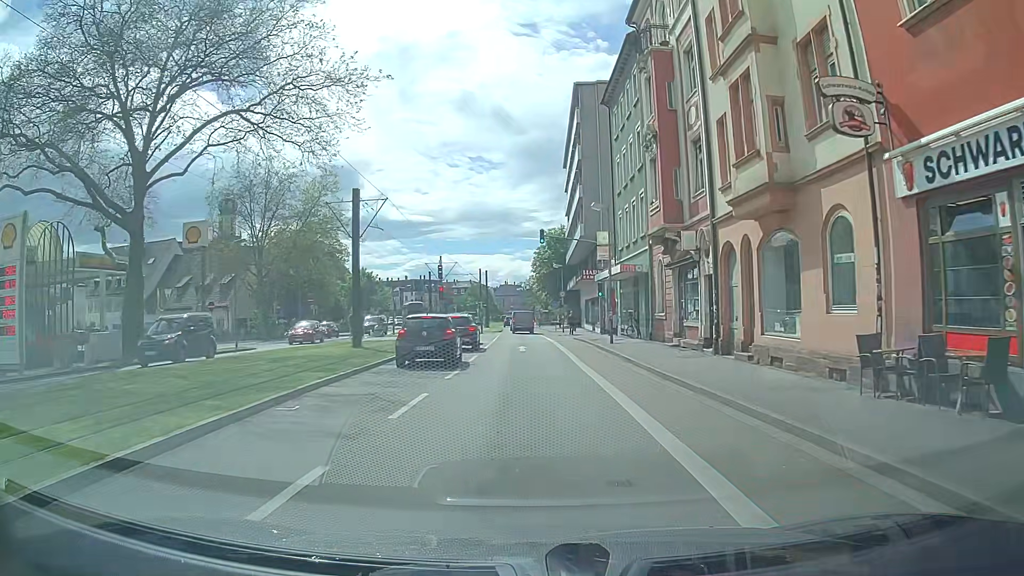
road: secondary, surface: asphalt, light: Day
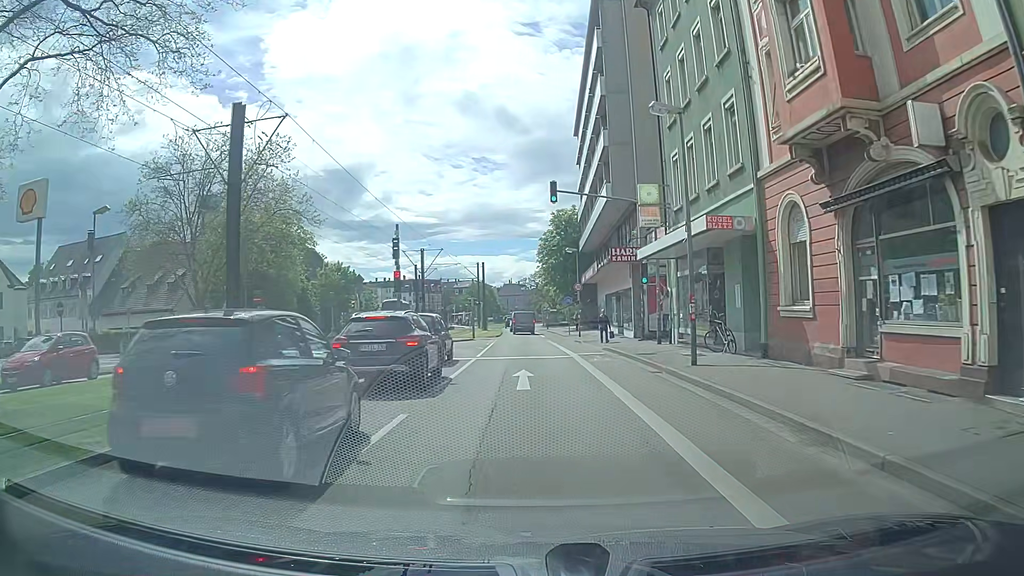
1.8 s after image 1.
(-0.2, +14.4) m; -1°
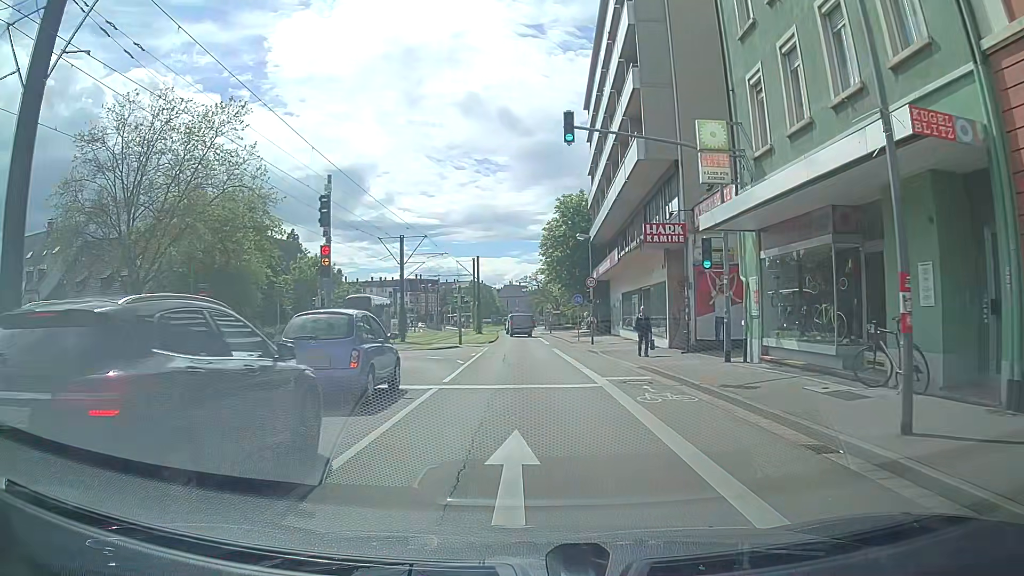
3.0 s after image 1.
(0.0, +9.3) m; +1°
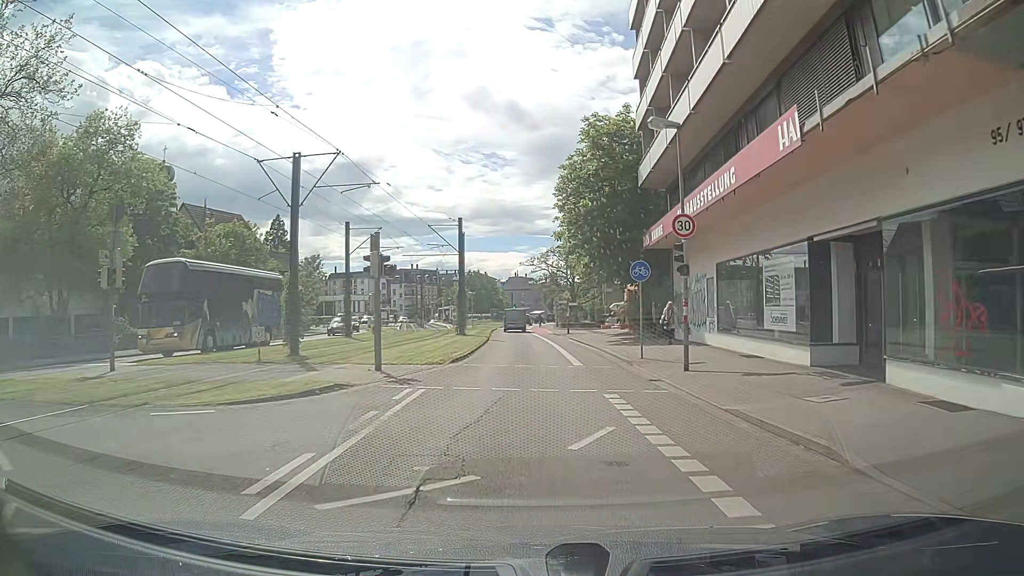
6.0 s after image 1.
(-0.5, +22.0) m; -1°
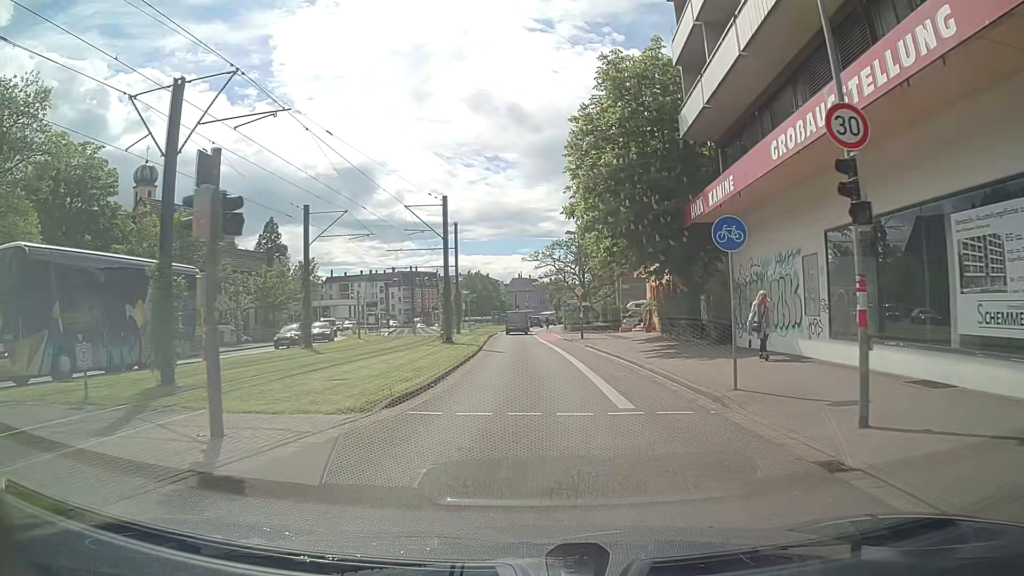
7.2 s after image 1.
(0.0, +9.0) m; 0°
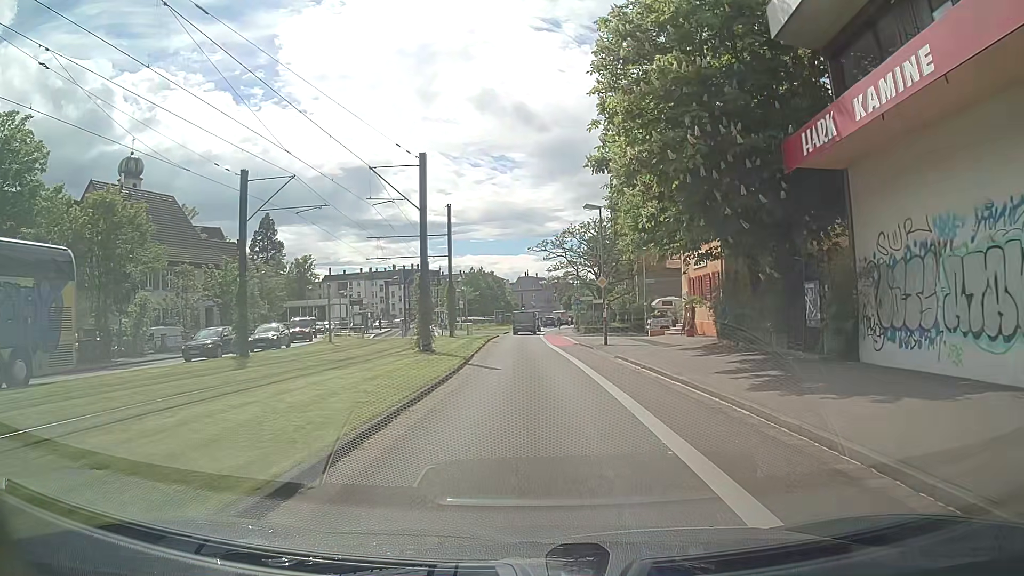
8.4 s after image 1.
(-0.1, +9.2) m; -1°
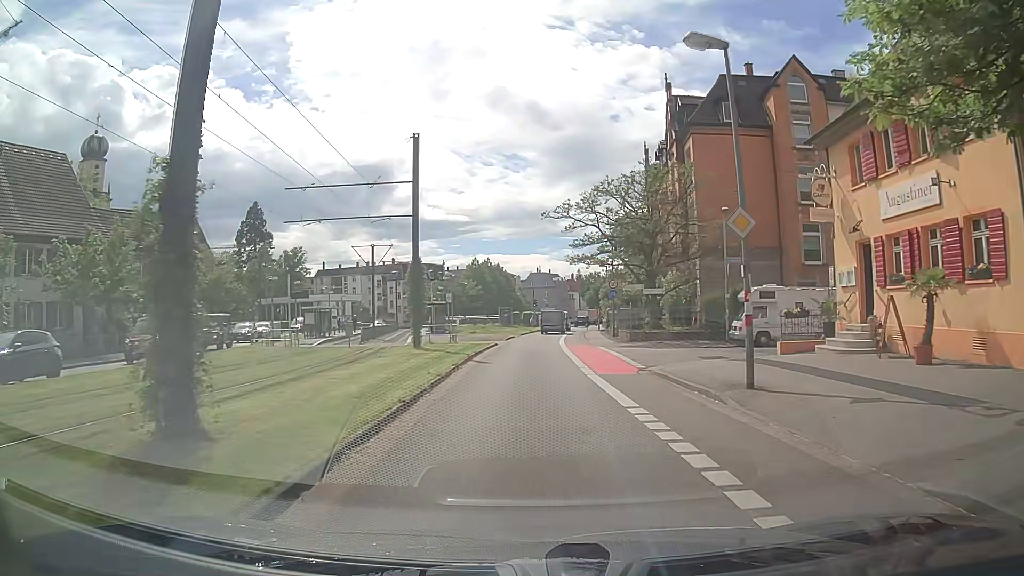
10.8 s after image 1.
(+0.1, +18.6) m; -1°
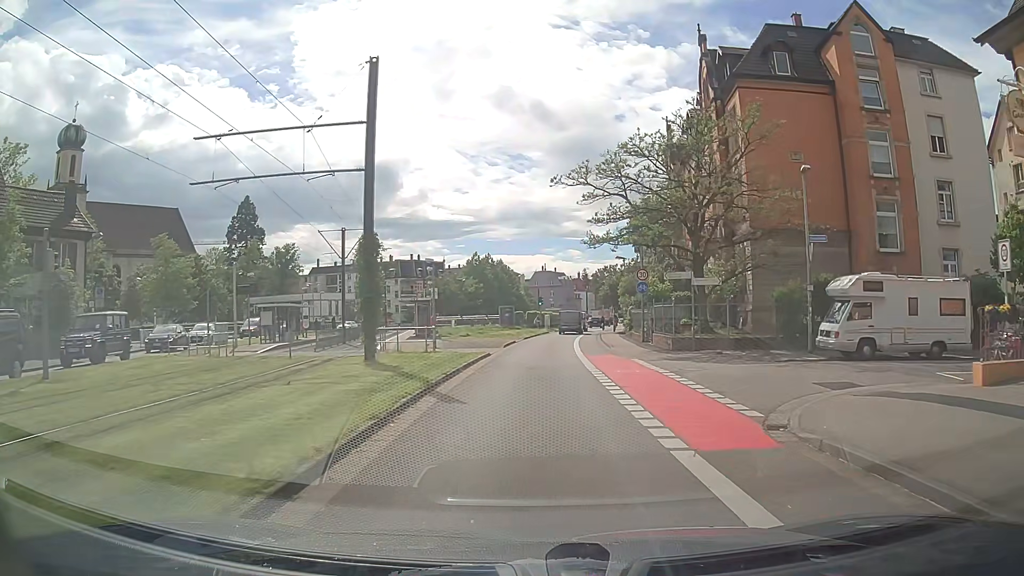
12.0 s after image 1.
(-0.2, +9.4) m; -1°
(0, +10) (0, +20) (+1, +30) (+1, +40) (+2, +50) (+4, +60) (+5, +70) (+7, +80) (+8, +89) (+10, +99) m
